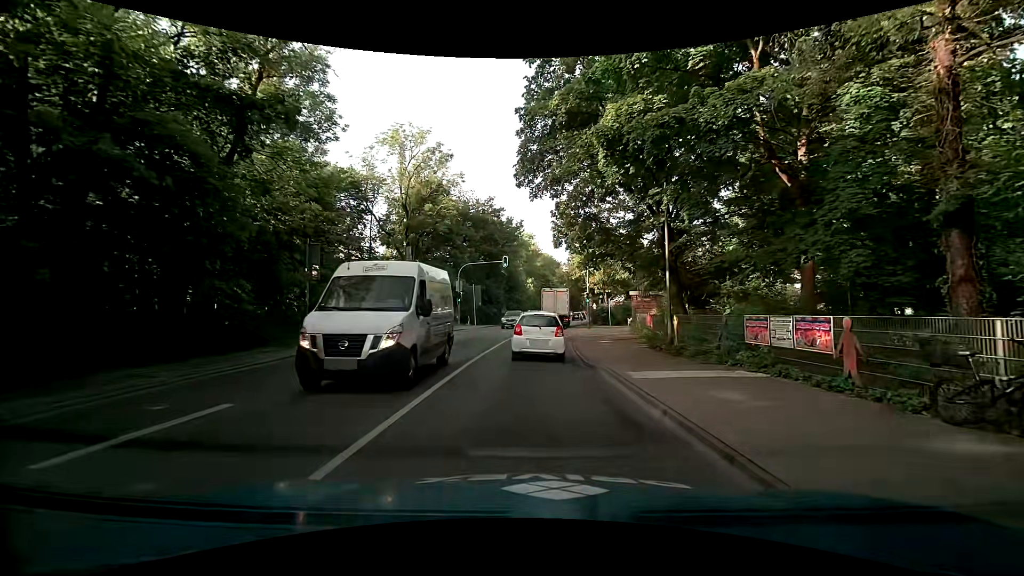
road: secondary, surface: asphalt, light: Day
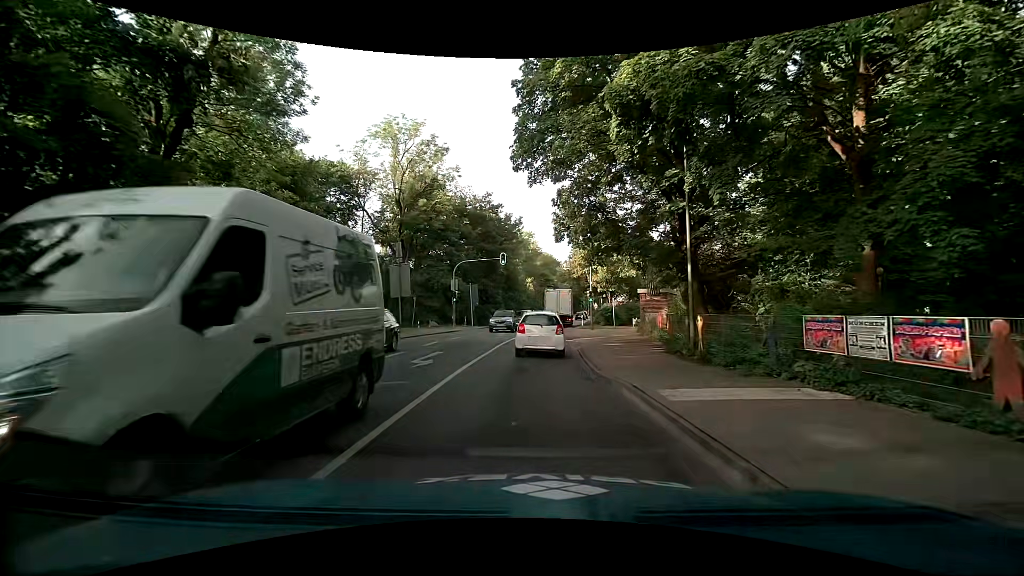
(0.0, +2.6) m; -1°
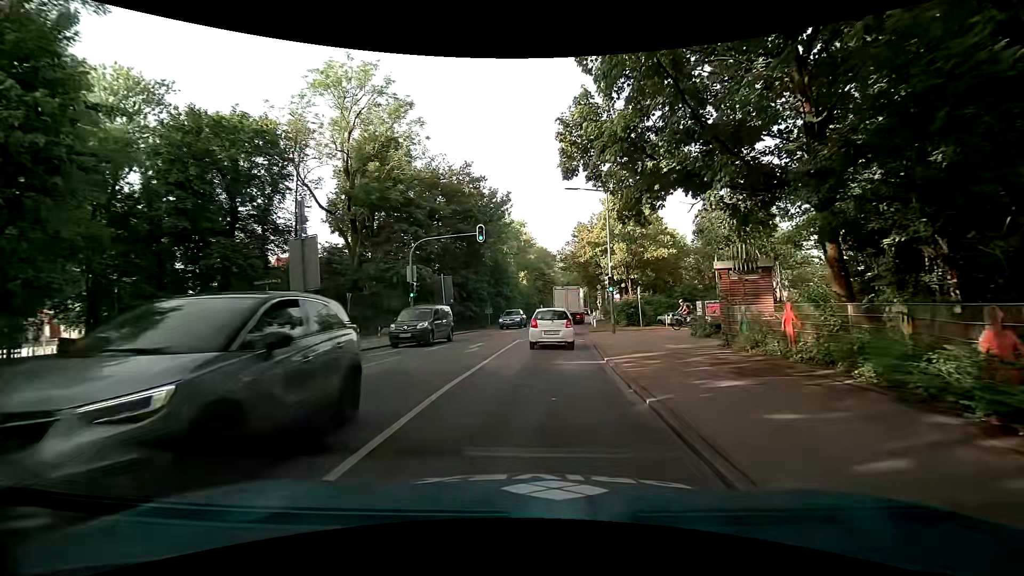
(+0.2, +13.2) m; +1°
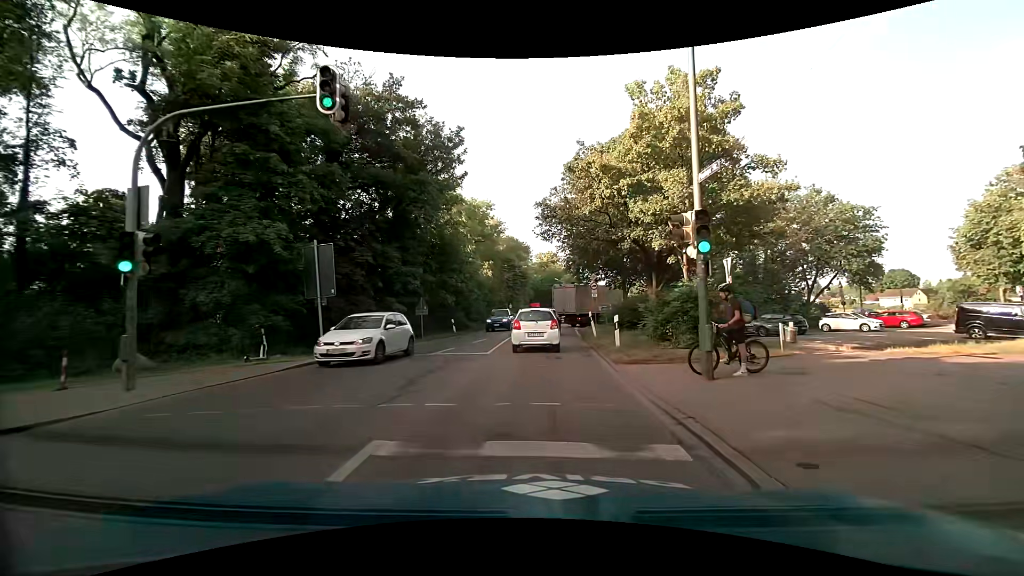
(+0.5, +18.4) m; +3°
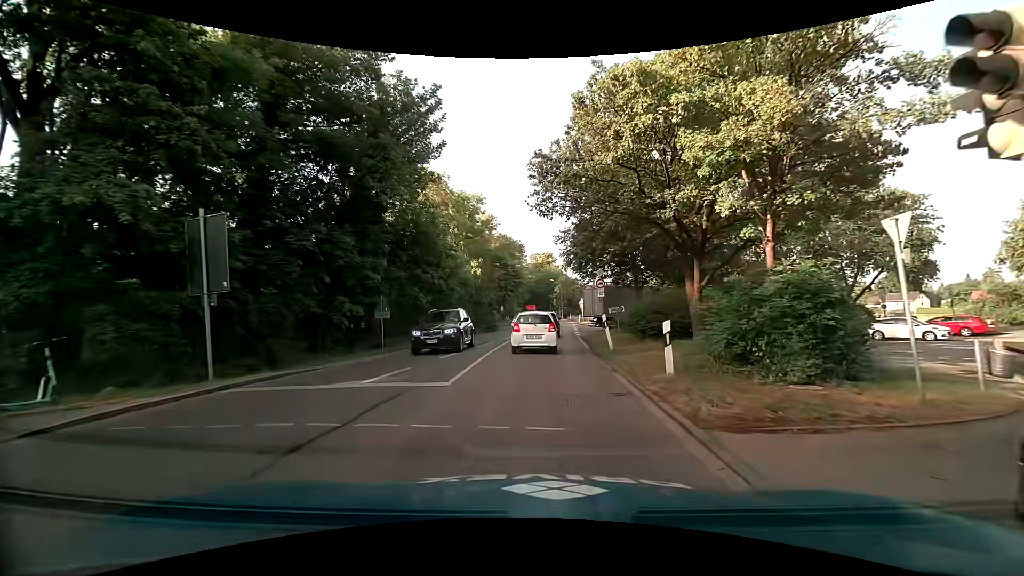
(+0.1, +6.7) m; +1°
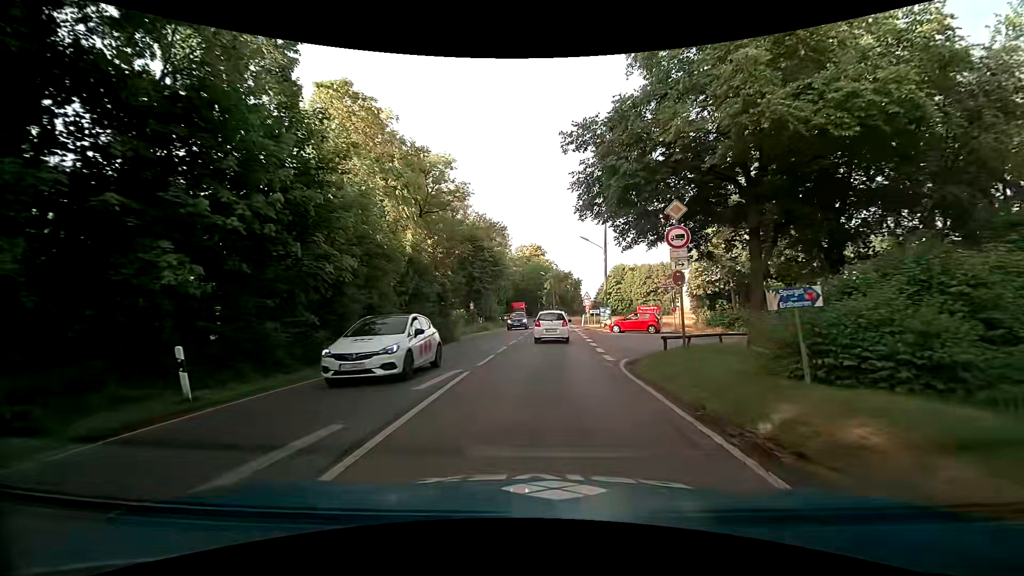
(+0.3, +19.0) m; +2°
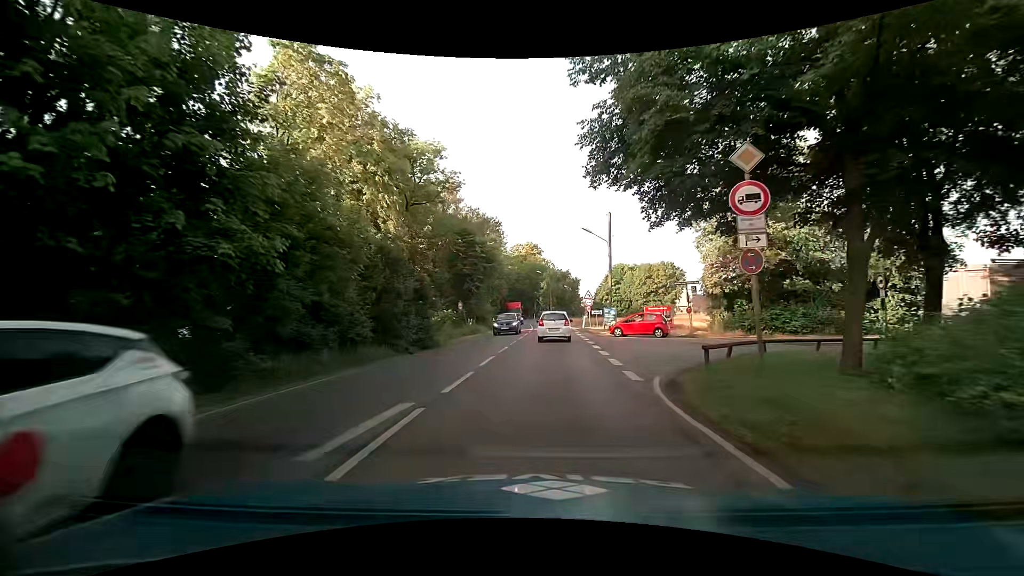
(+0.1, +4.5) m; 0°
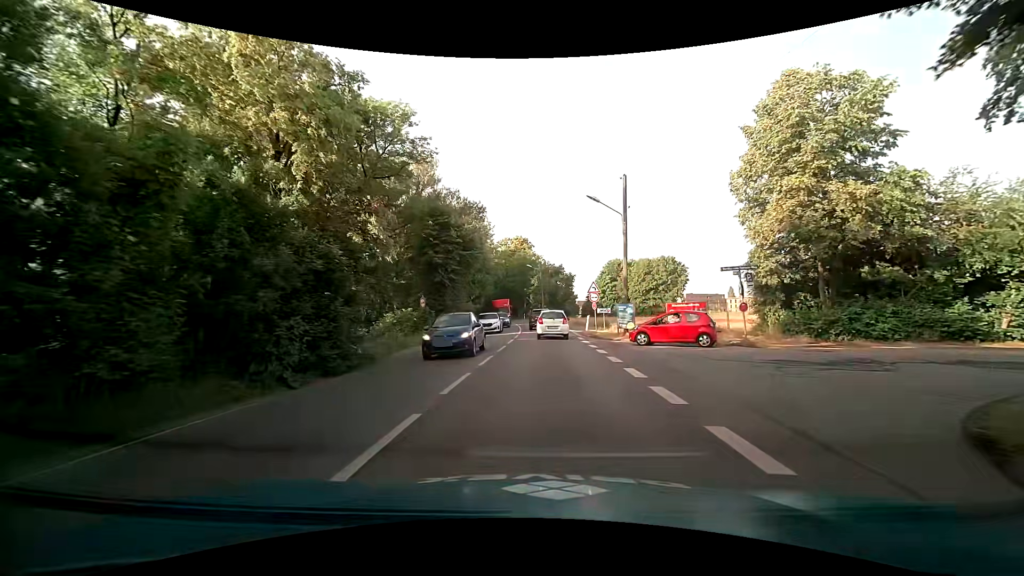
(+0.1, +9.6) m; +1°
(0, +10) (0, +20) (+1, +30) (+1, +40) (+1, +50) (0, +60) (-1, +70) (-2, +80) (-3, +90) (-5, +100) m
